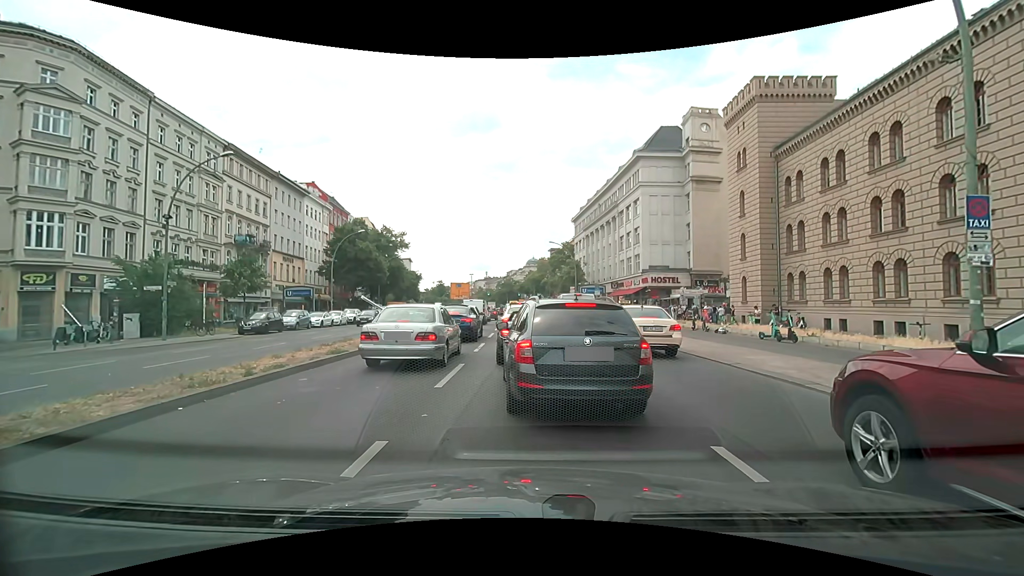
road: primary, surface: asphalt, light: Day
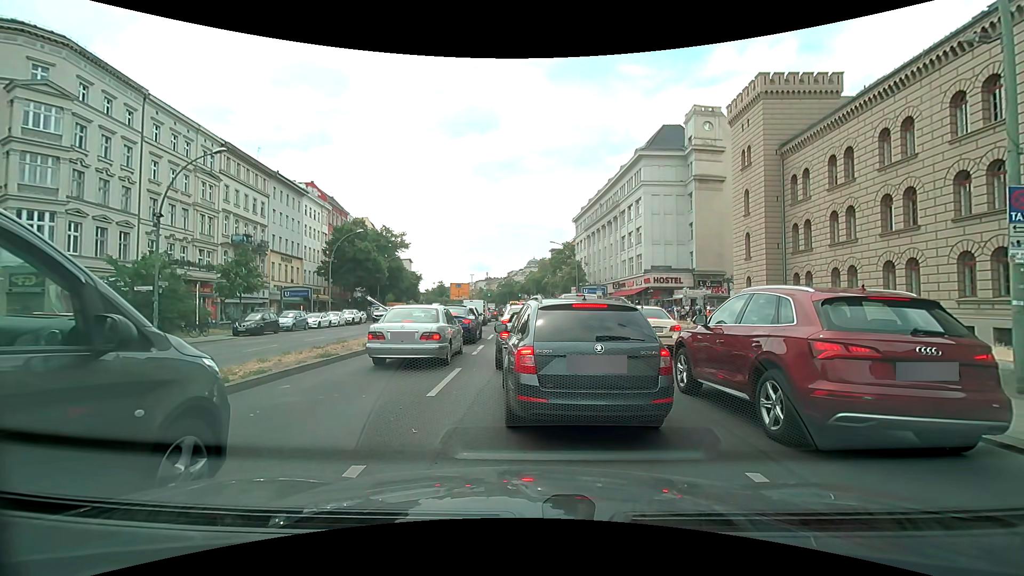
(0.0, +0.7) m; 0°
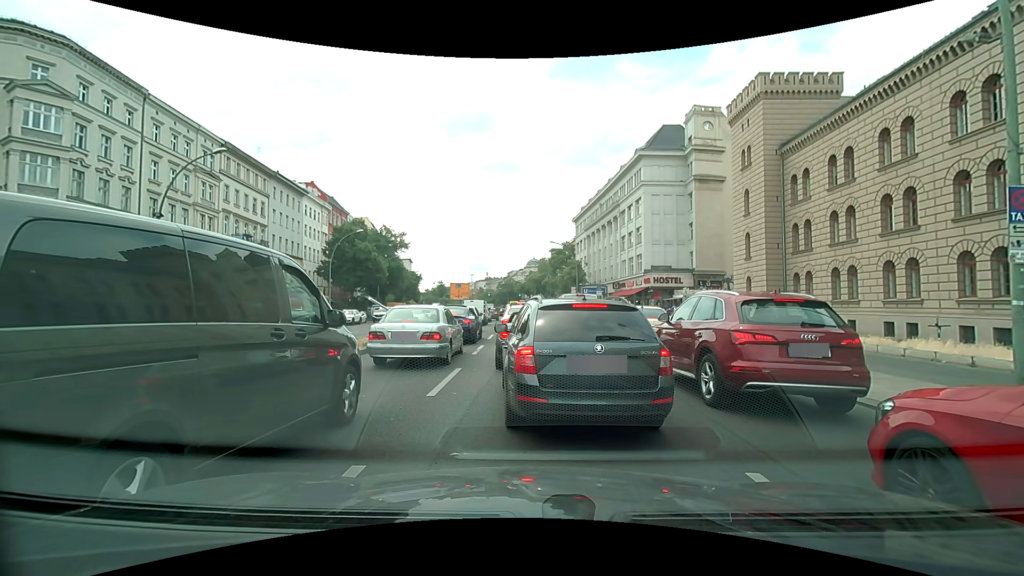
(0.0, 0.0) m; 0°
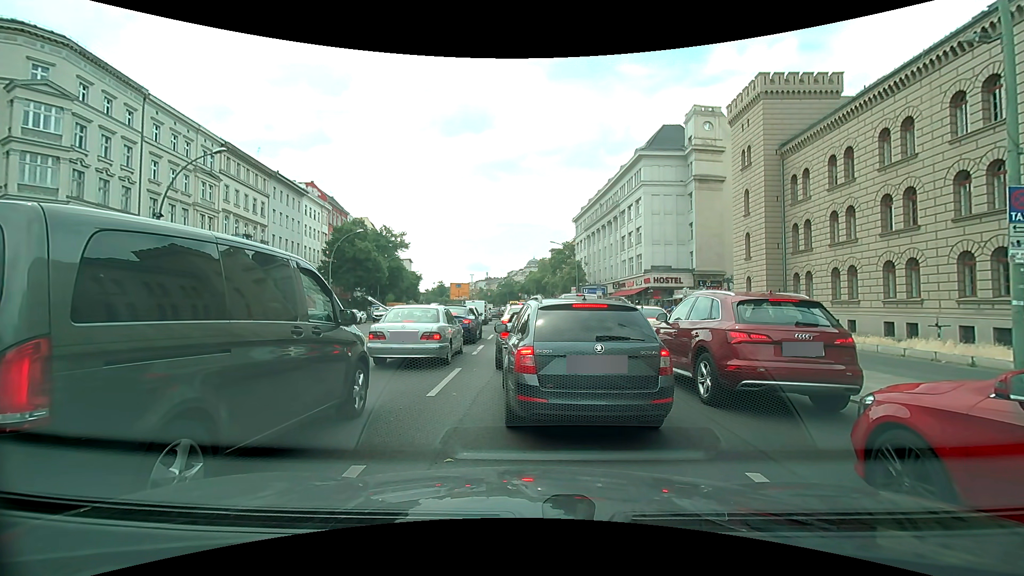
(0.0, 0.0) m; 0°
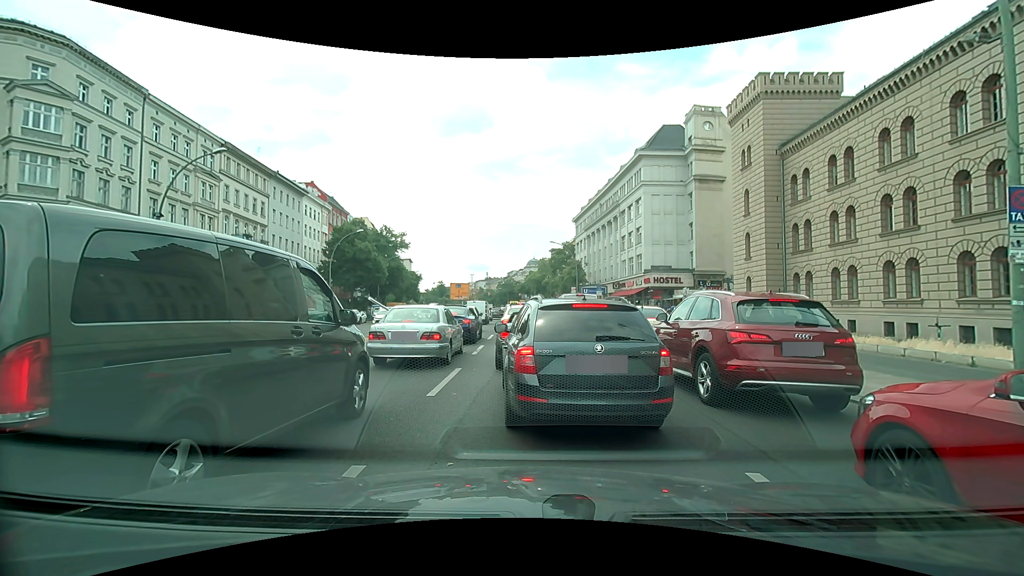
(0.0, 0.0) m; 0°
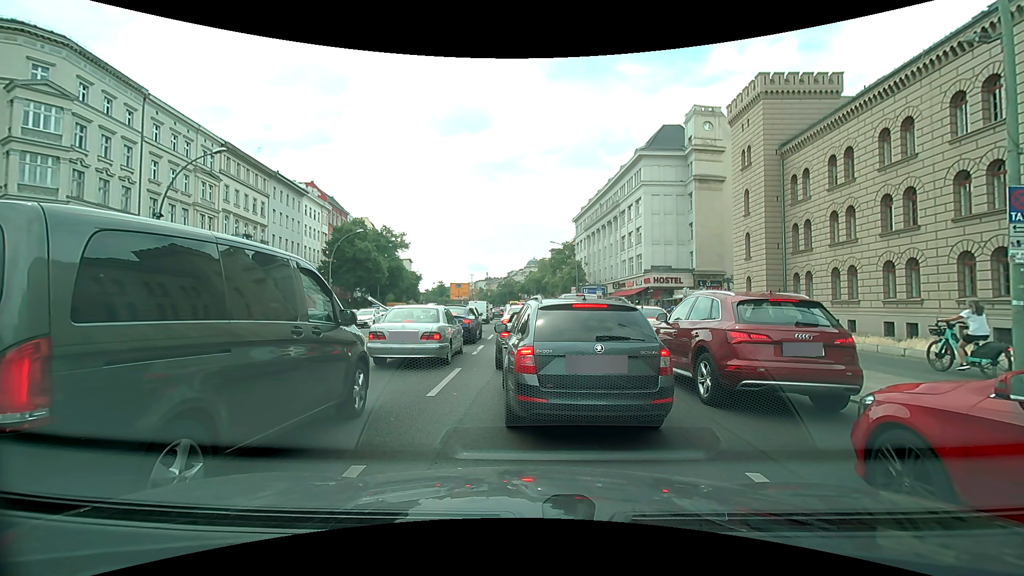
(0.0, 0.0) m; 0°
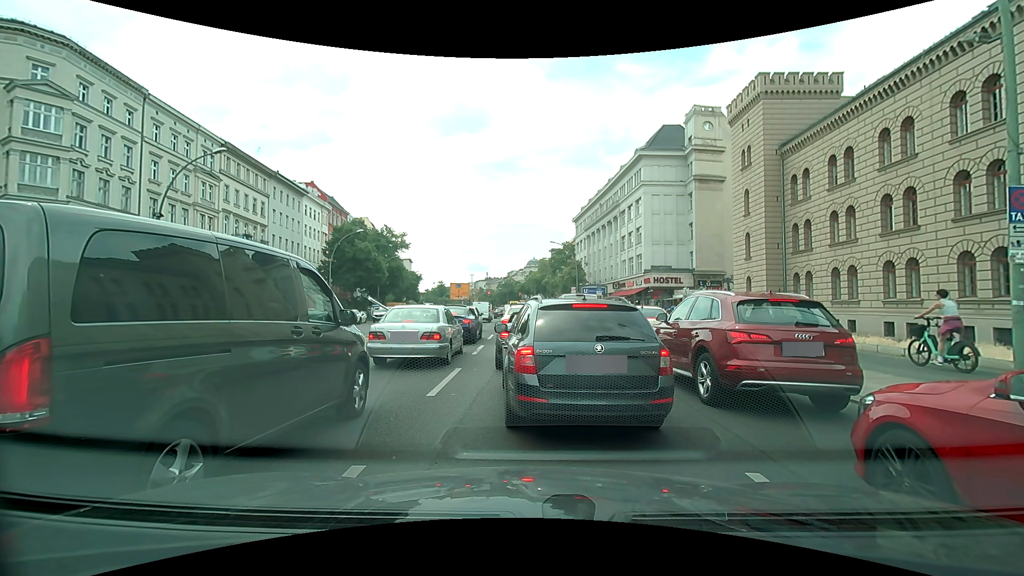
(0.0, 0.0) m; 0°
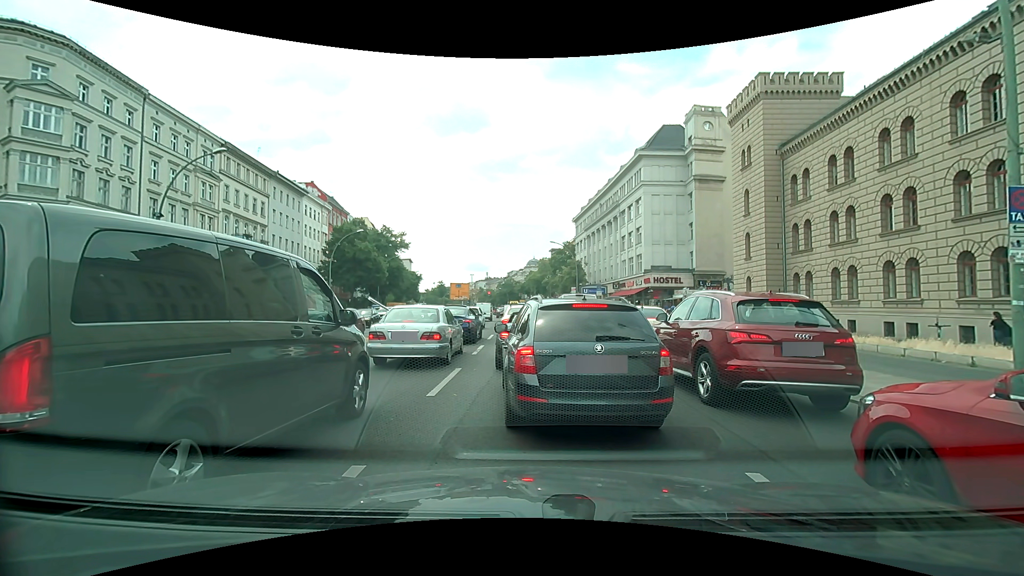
(0.0, 0.0) m; 0°
